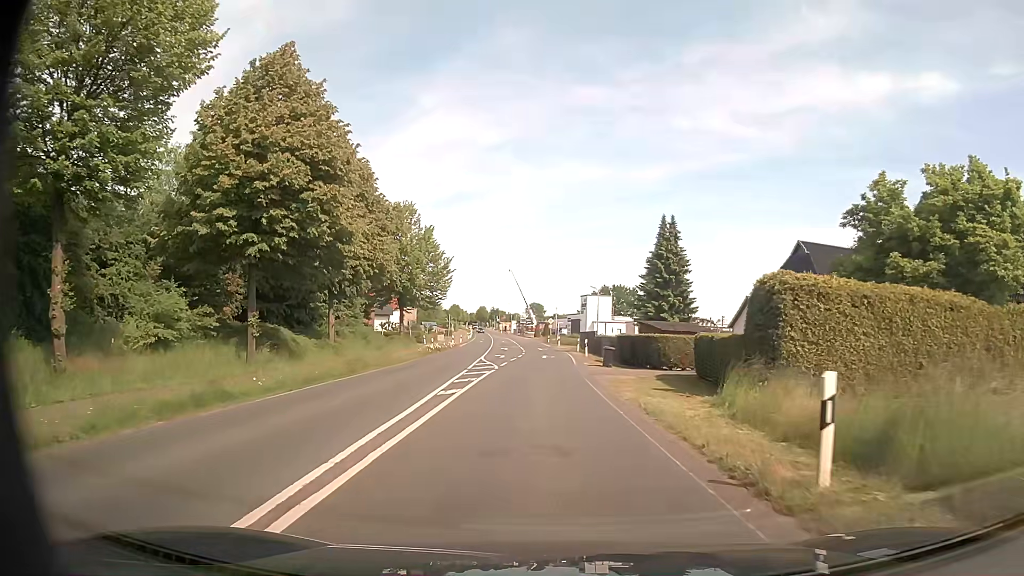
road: secondary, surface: asphalt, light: Day
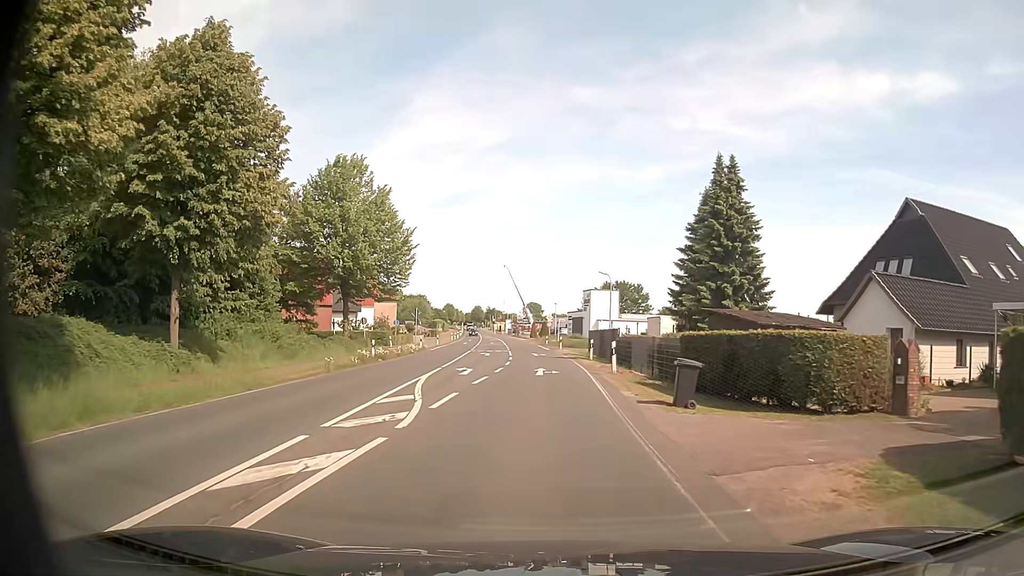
(+0.1, +17.7) m; 0°
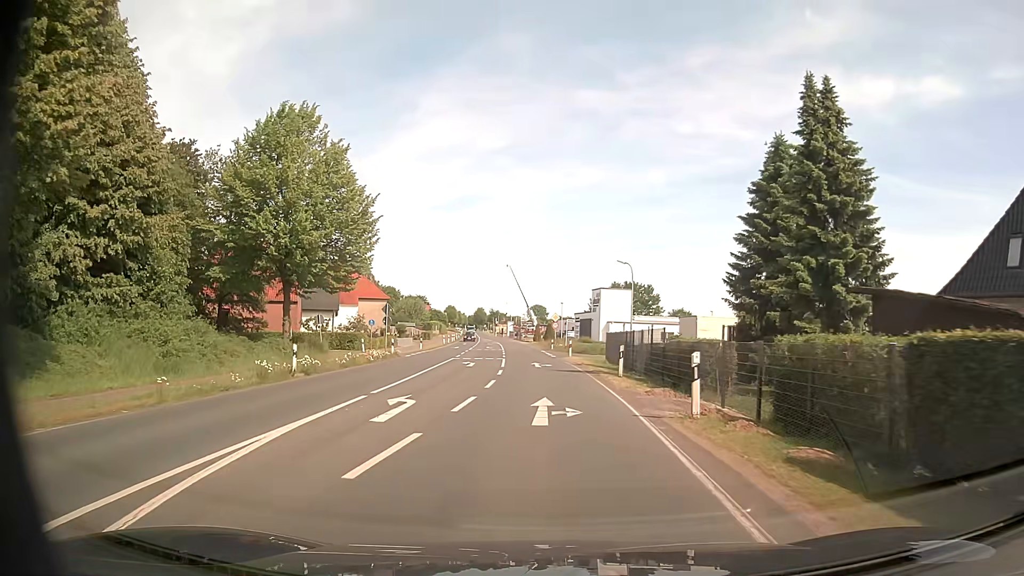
(0.0, +12.0) m; 0°
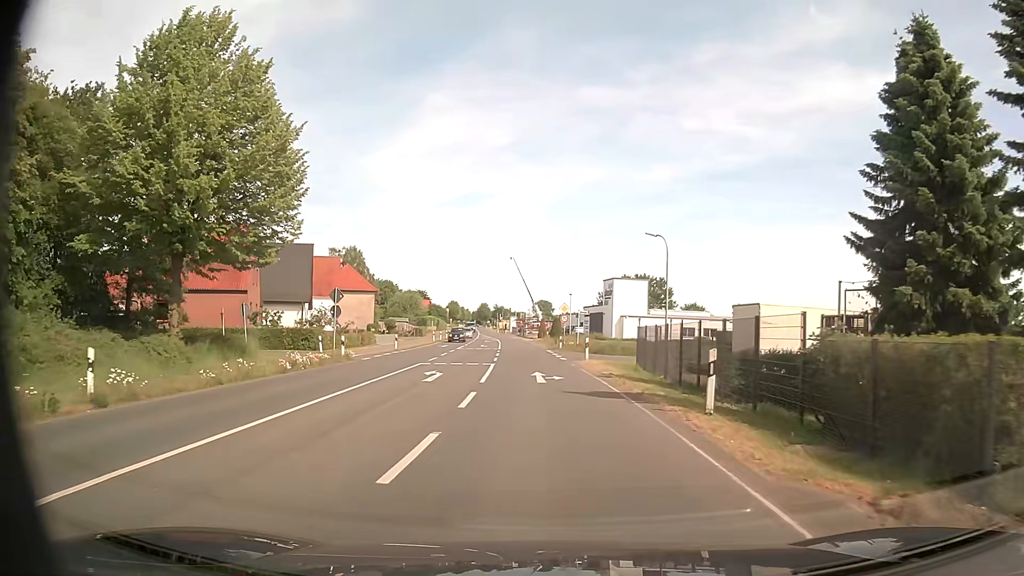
(0.0, +12.1) m; -1°
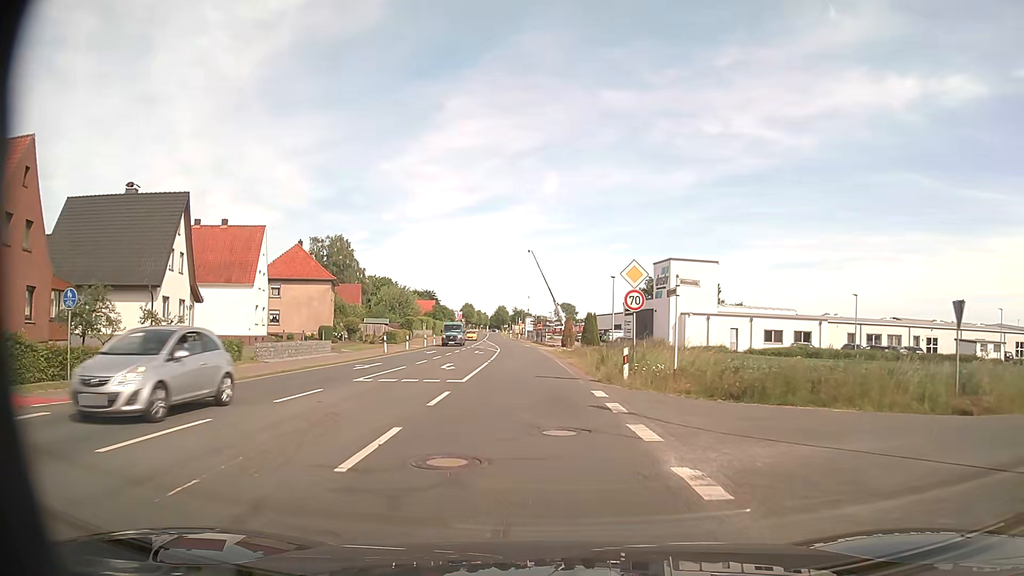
(-0.4, +31.0) m; -2°
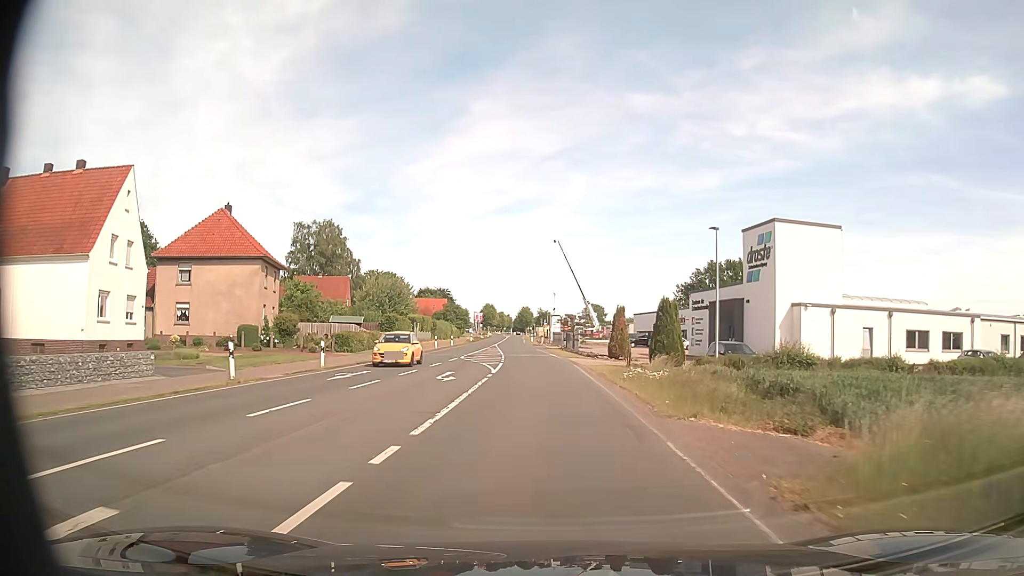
(-0.6, +25.6) m; -2°
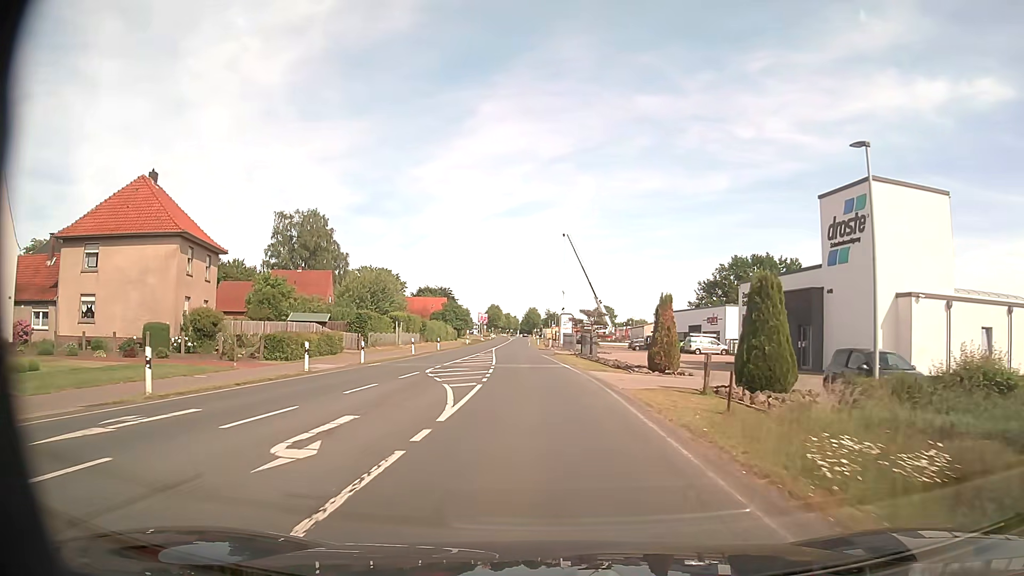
(0.0, +13.5) m; 0°
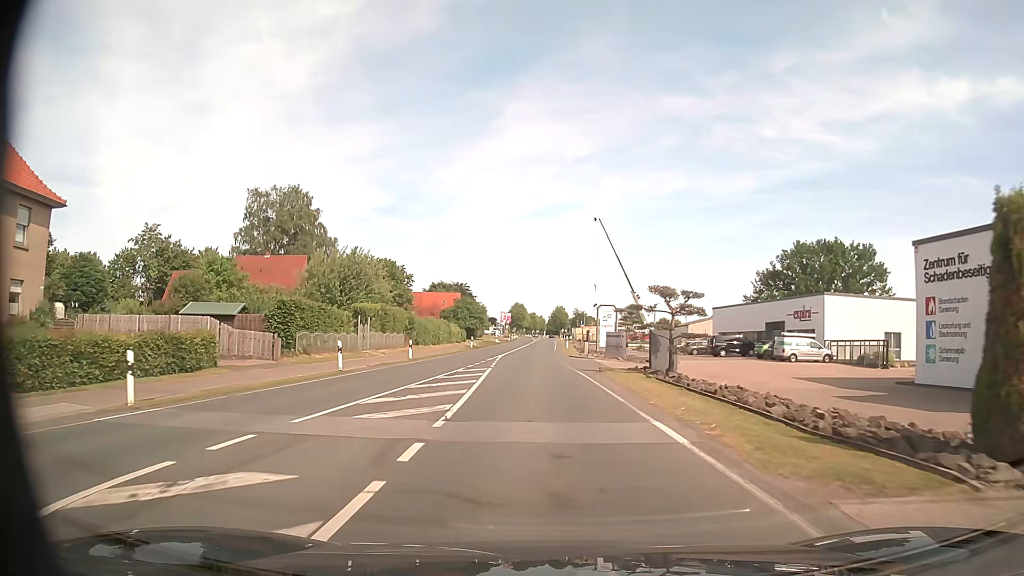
(-0.4, +21.2) m; -2°
(0, +10) (0, +20) (-1, +30) (-1, +40) (-1, +50) (-1, +60) (-1, +70) (-1, +80) (-1, +90) (-1, +100) m
